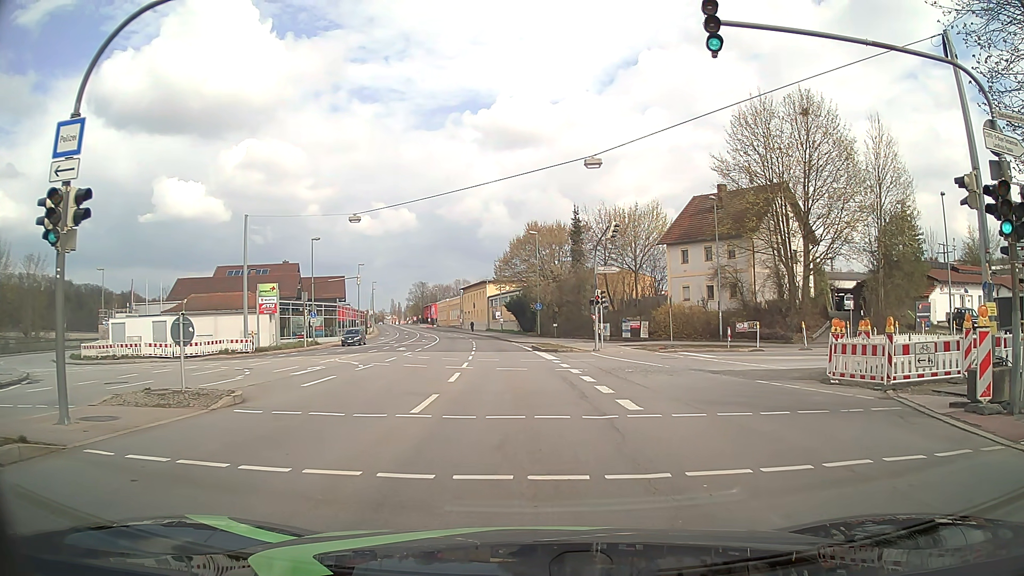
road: primary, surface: asphalt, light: Day
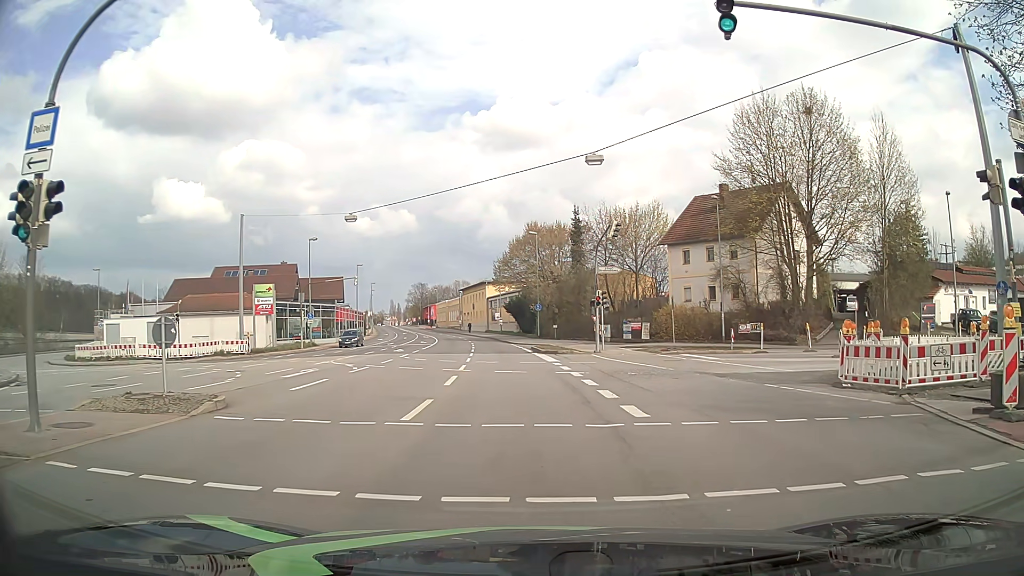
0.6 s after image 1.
(0.0, +0.9) m; 0°
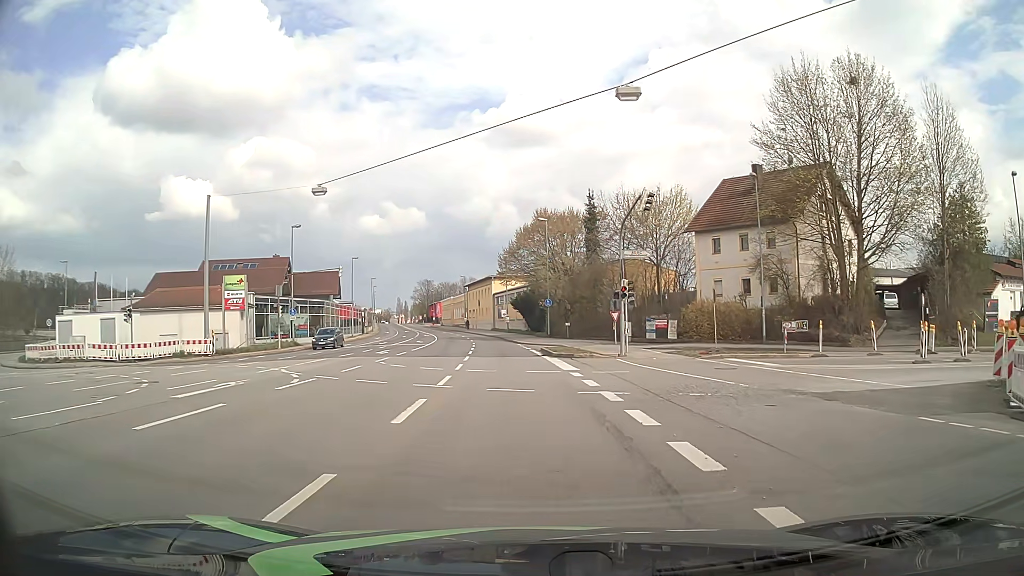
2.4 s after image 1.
(-0.2, +7.6) m; -1°
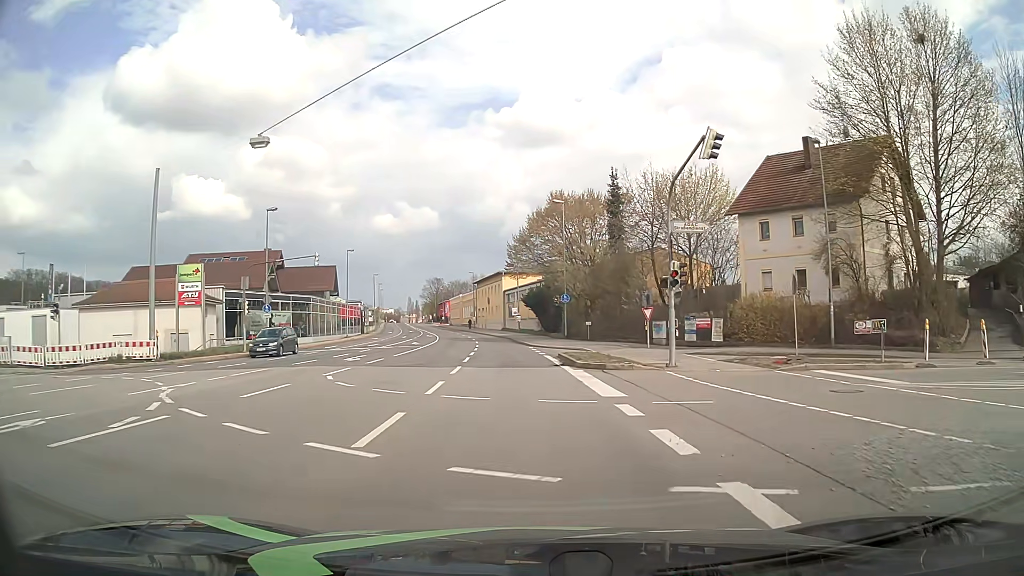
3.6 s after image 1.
(-0.1, +8.6) m; -1°
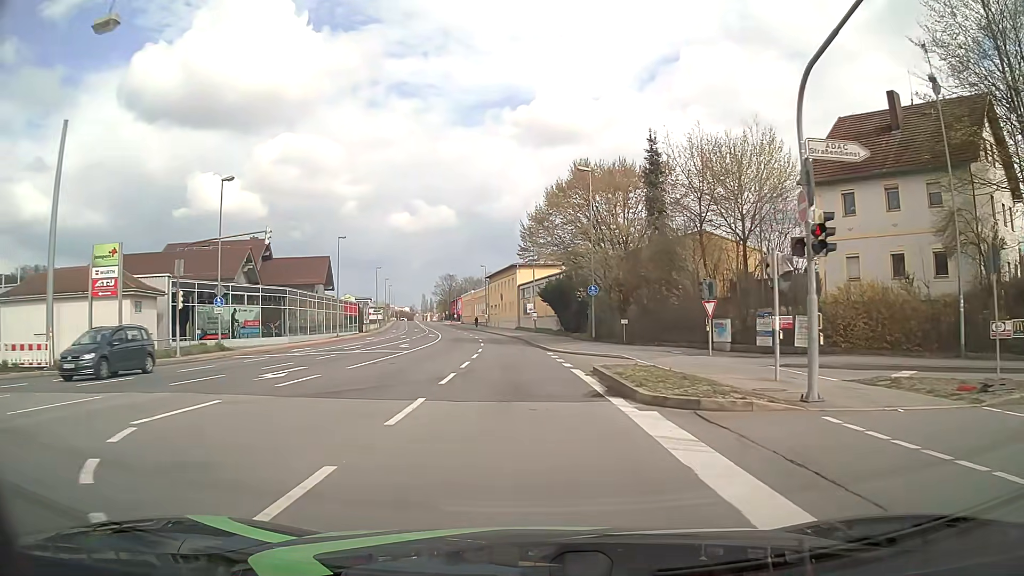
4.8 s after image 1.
(-0.1, +10.4) m; -1°
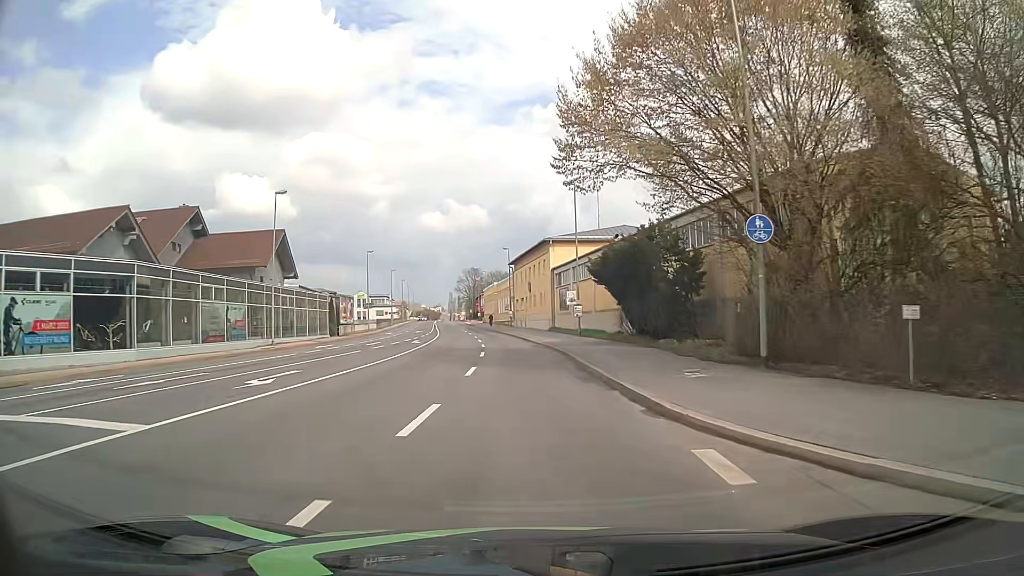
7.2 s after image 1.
(-0.6, +25.4) m; -3°
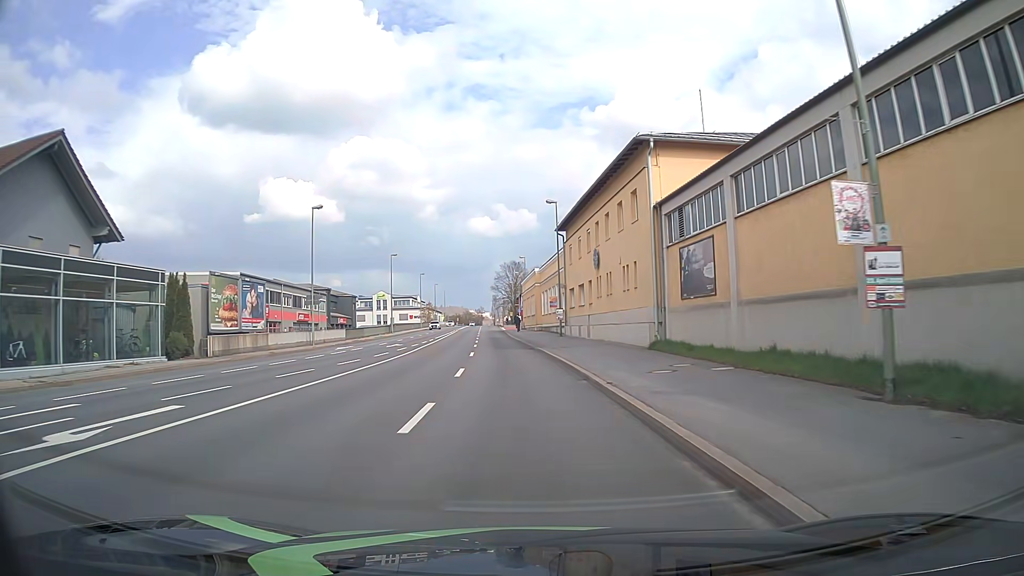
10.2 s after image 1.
(-1.2, +36.1) m; -4°
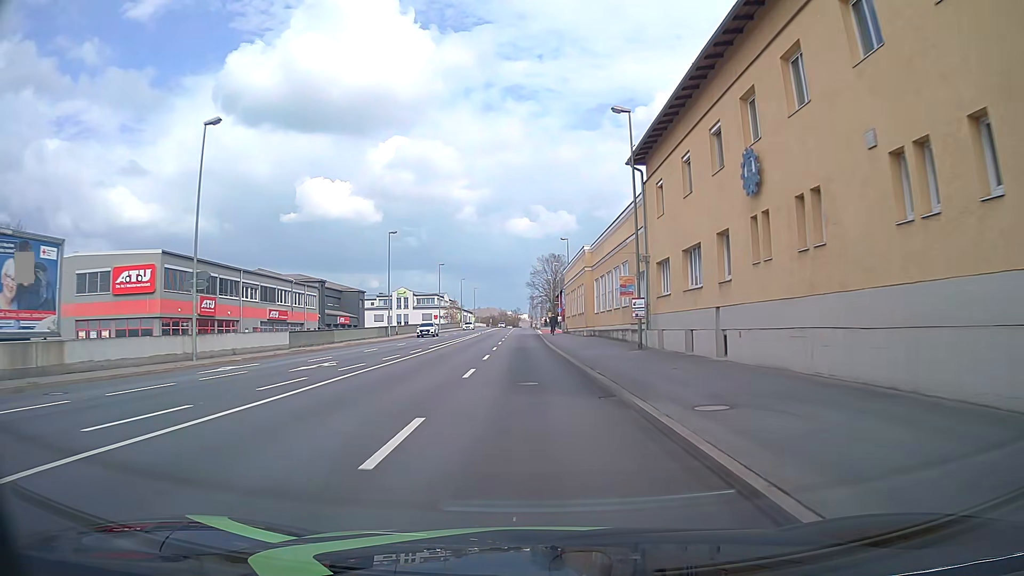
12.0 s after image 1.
(-0.8, +22.5) m; -4°
(0, +10) (0, +20) (0, +30) (0, +40) (0, +50) (-1, +60) (-1, +70) (-1, +80) (-1, +90) (-1, +100) m
